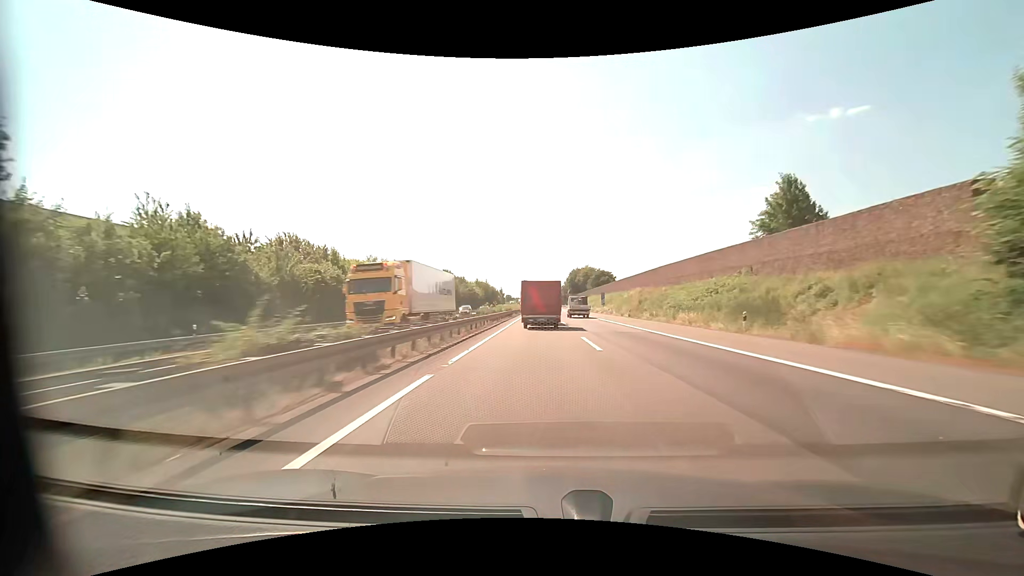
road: motorway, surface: asphalt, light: Day
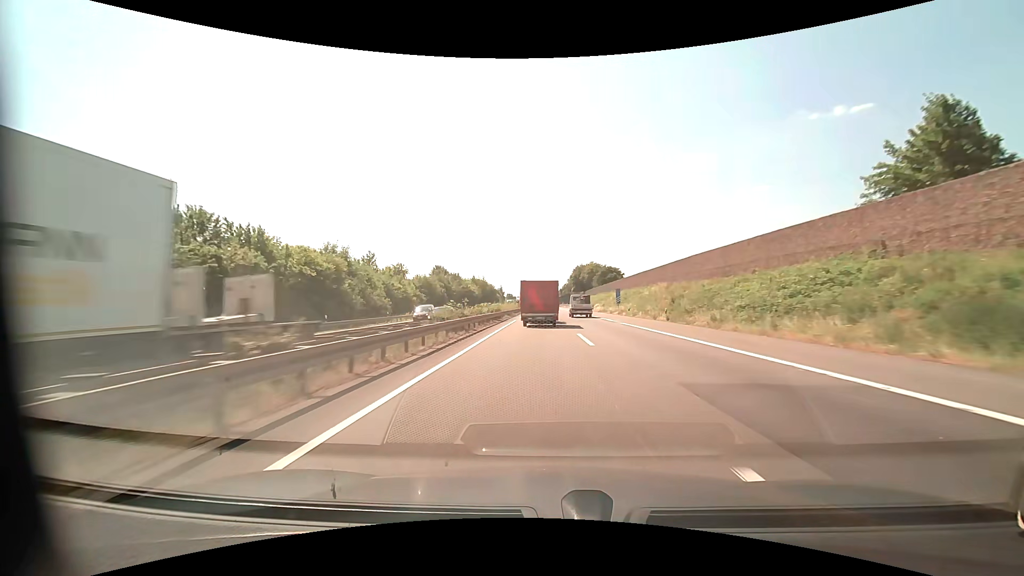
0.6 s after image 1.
(0.0, +16.4) m; 0°
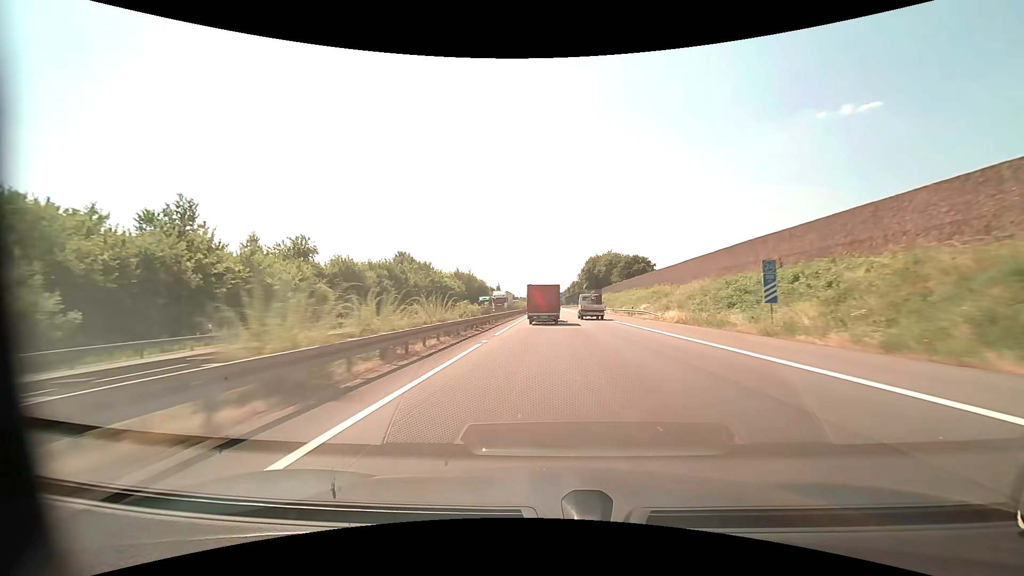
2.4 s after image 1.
(-0.4, +48.3) m; -1°
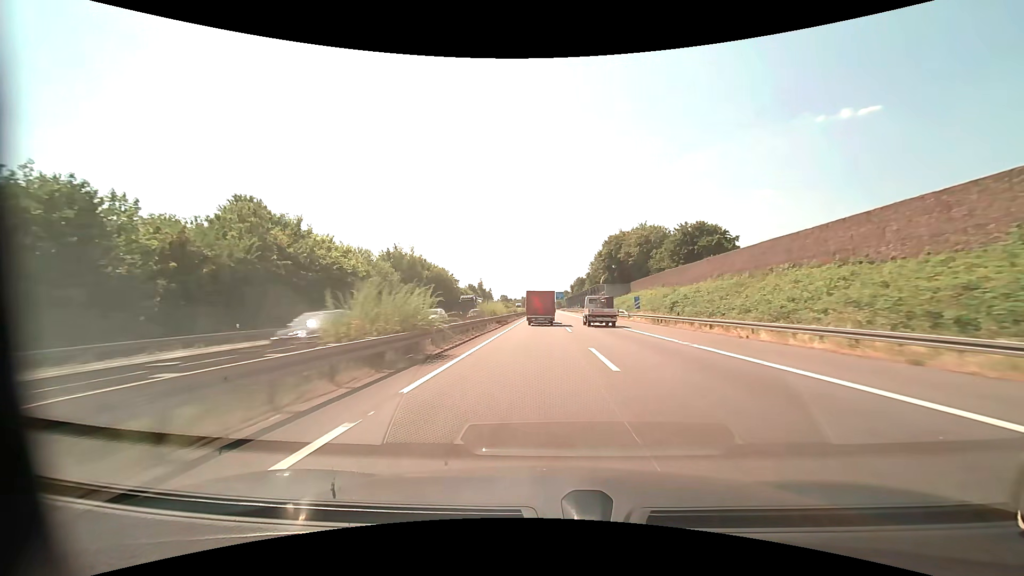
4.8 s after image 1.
(+0.1, +65.1) m; 0°
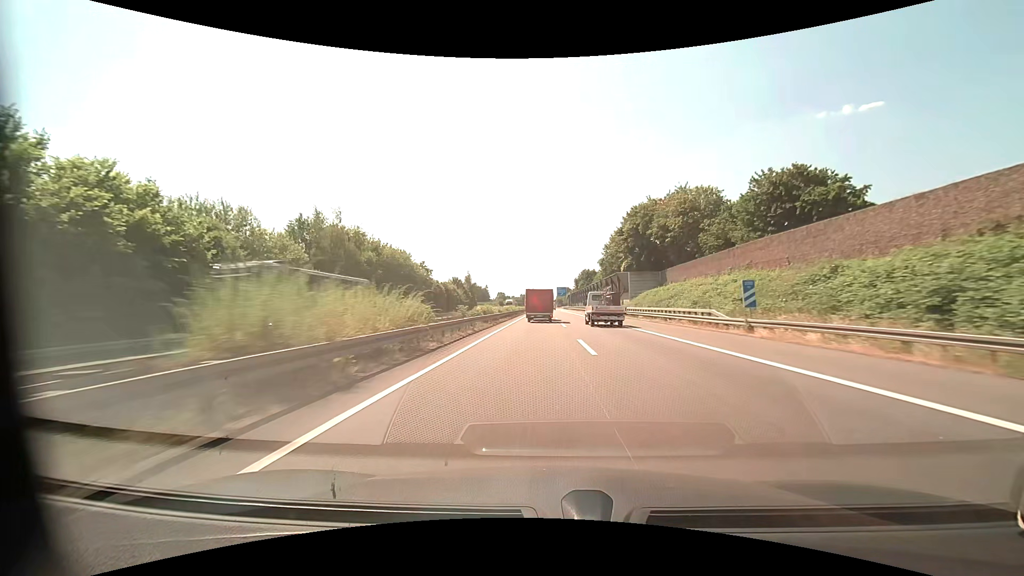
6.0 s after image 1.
(0.0, +33.2) m; 0°
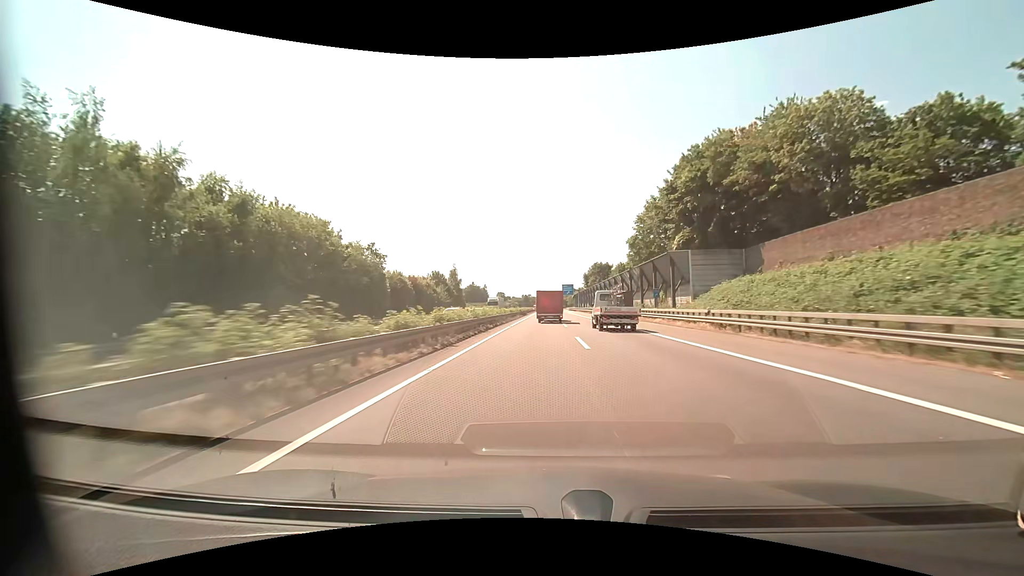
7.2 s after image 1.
(-0.1, +33.5) m; 0°
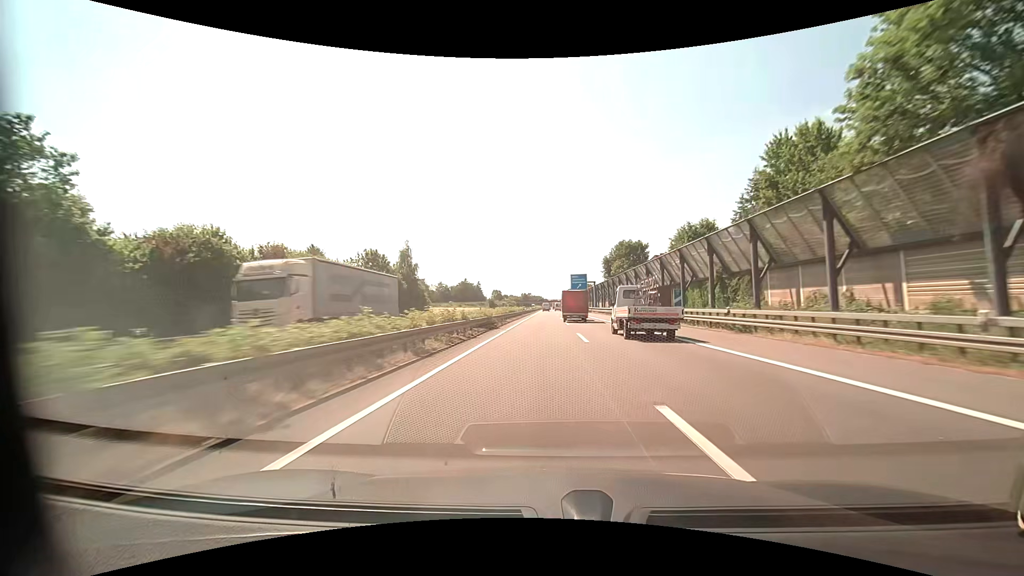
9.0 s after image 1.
(0.0, +51.0) m; 0°
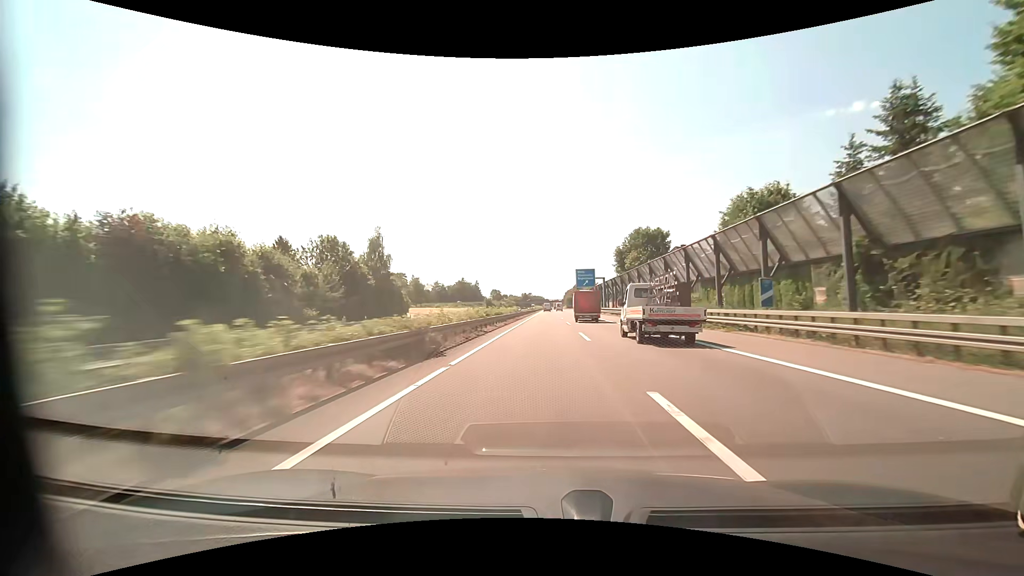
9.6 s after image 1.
(0.0, +17.1) m; 0°
(0, +10) (0, +20) (0, +30) (0, +40) (0, +50) (0, +60) (0, +70) (0, +80) (0, +90) (0, +100) m
